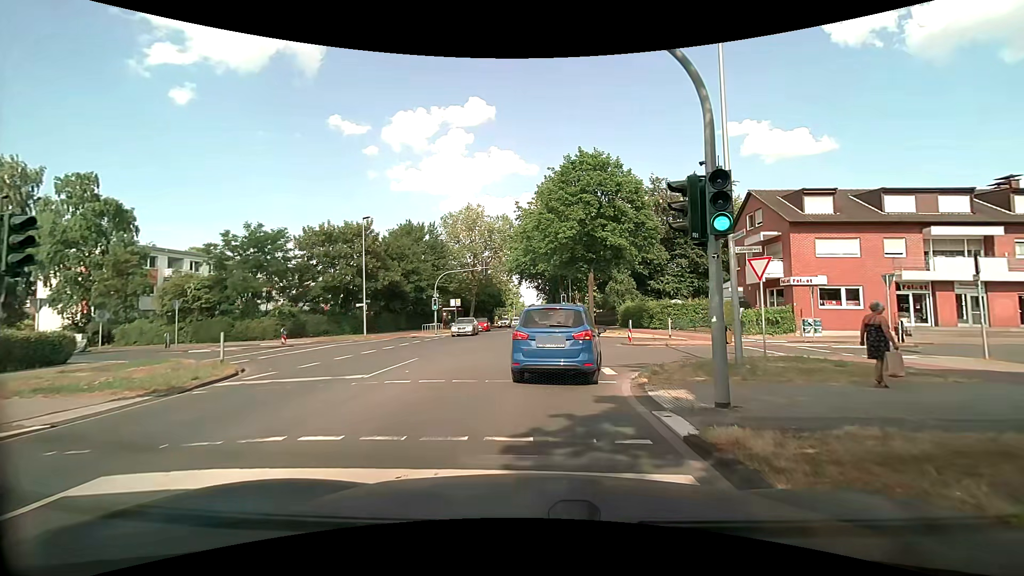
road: tertiary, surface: asphalt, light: Day
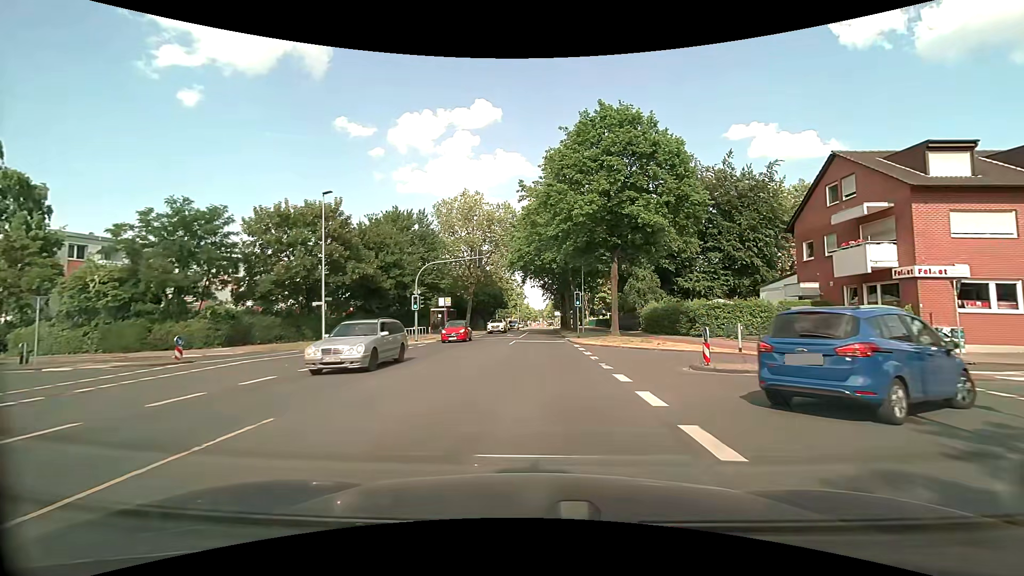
(0.0, +9.7) m; 0°
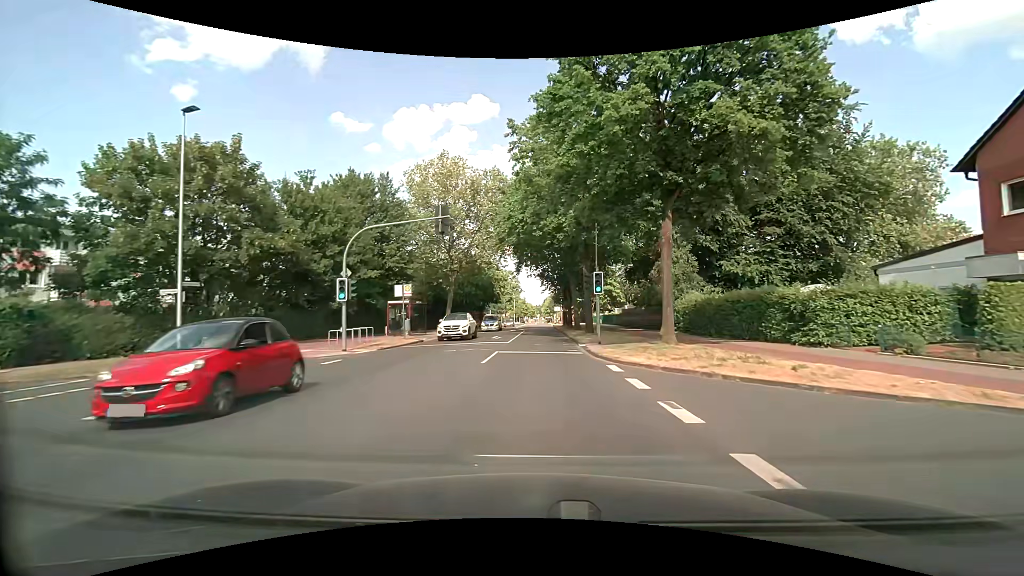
(0.0, +13.6) m; 0°
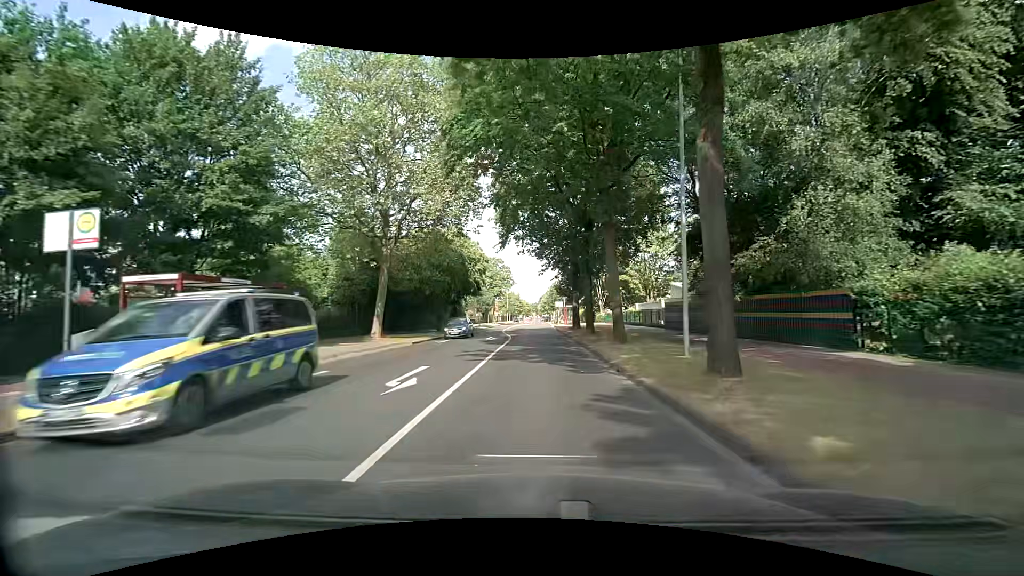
(+0.2, +22.7) m; +1°
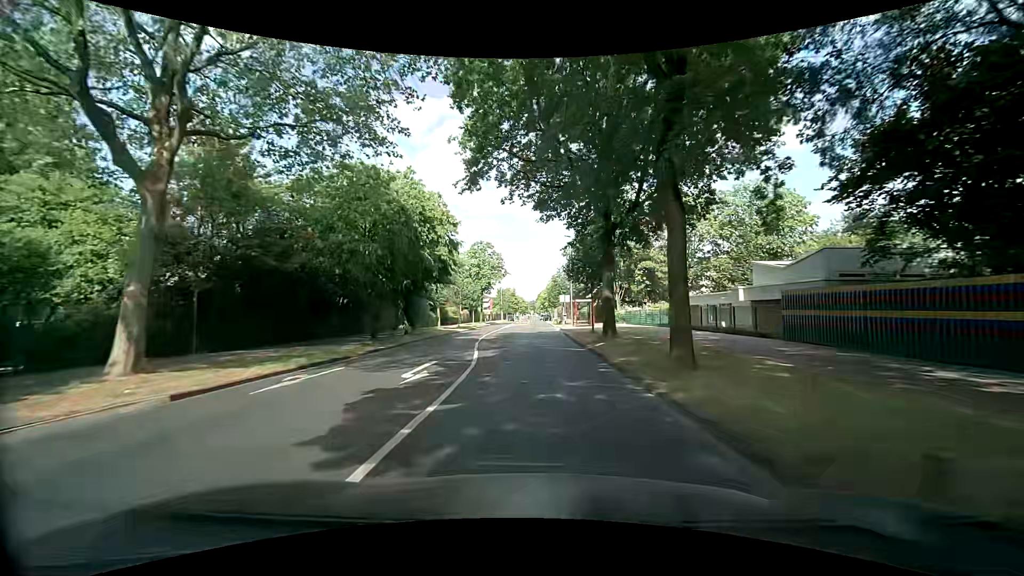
(-0.1, +19.1) m; 0°
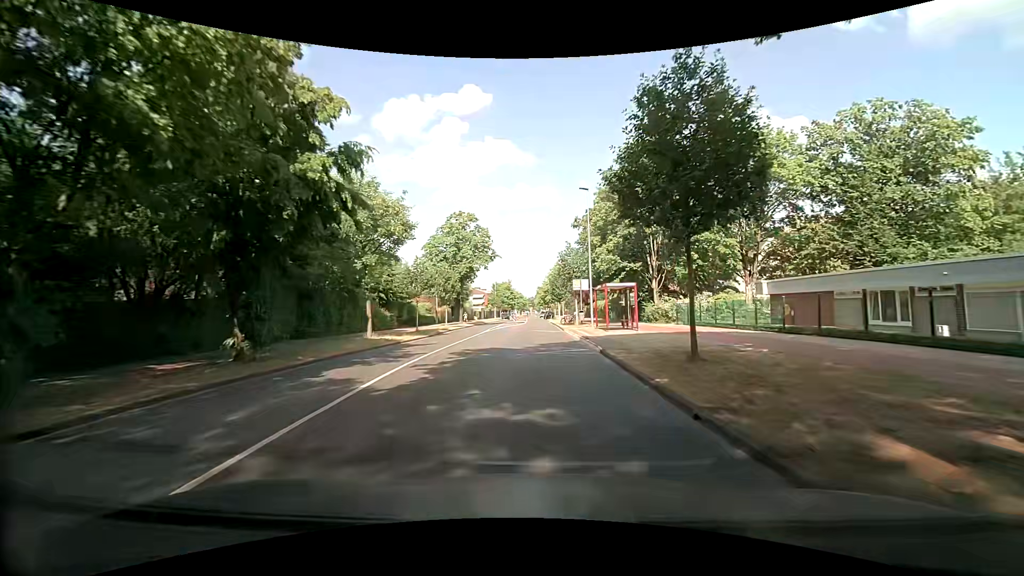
(0.0, +20.5) m; 0°
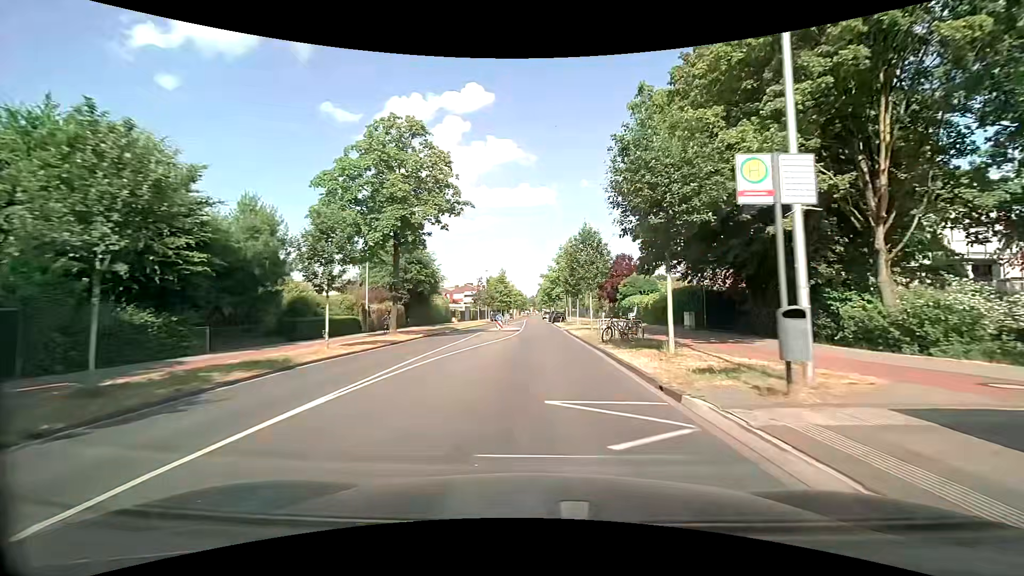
(-0.2, +28.3) m; 0°
(0, +10) (0, +20) (0, +30) (0, +40) (0, +50) (0, +60) (0, +70) (0, +80) (0, +90) (0, +100) m
